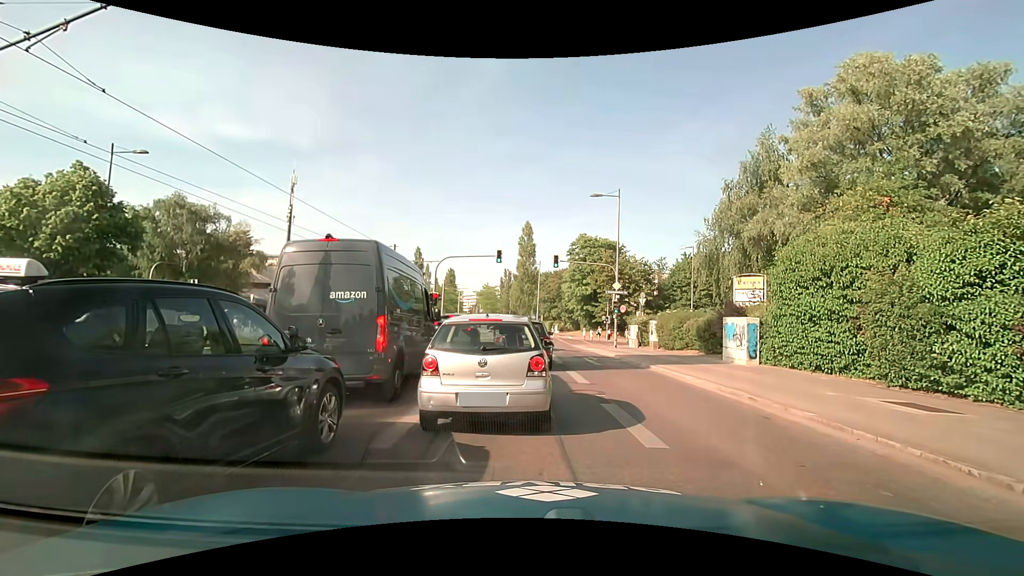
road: secondary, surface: asphalt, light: Day
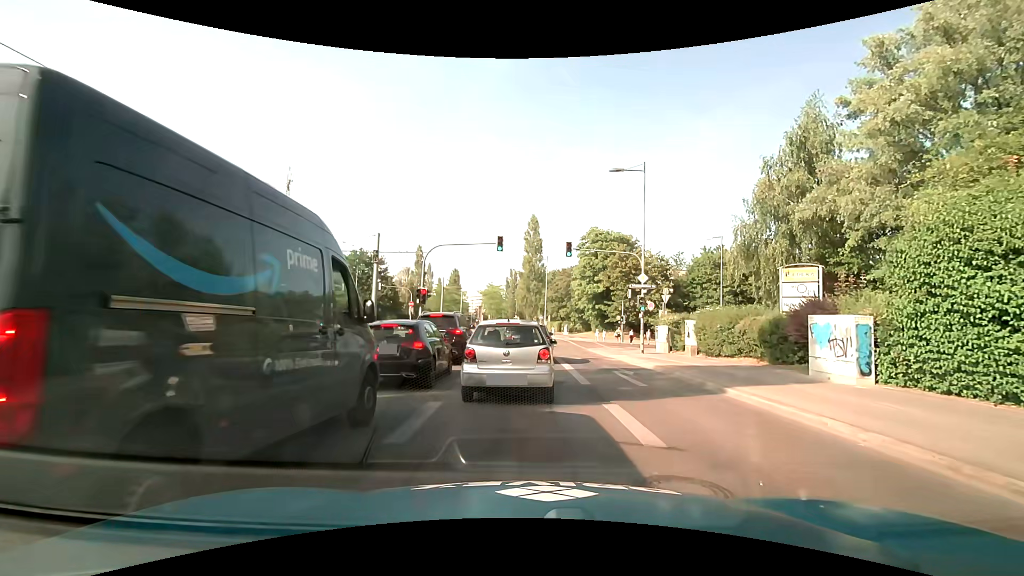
(+0.1, +6.2) m; 0°
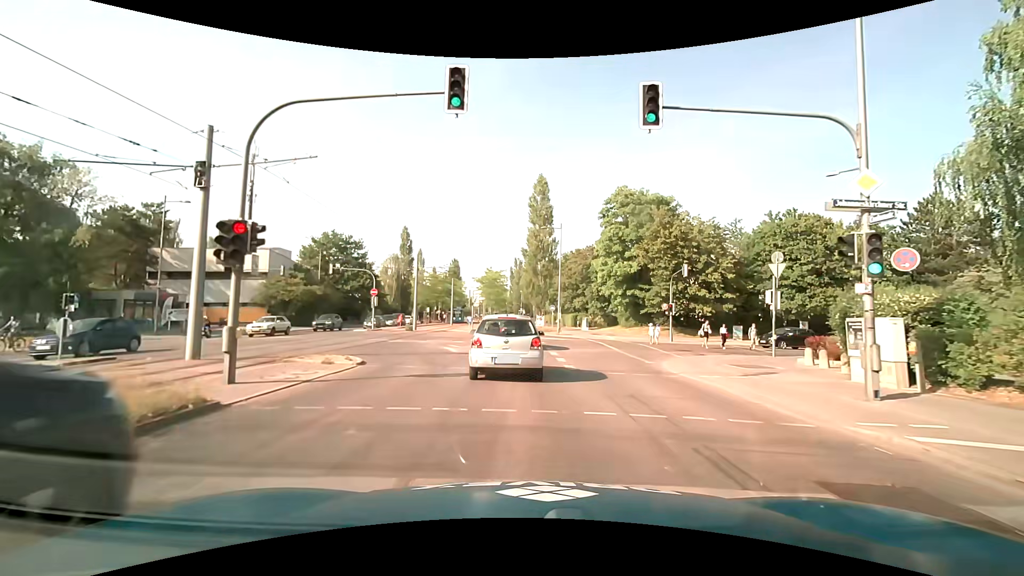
(+0.1, +18.3) m; 0°
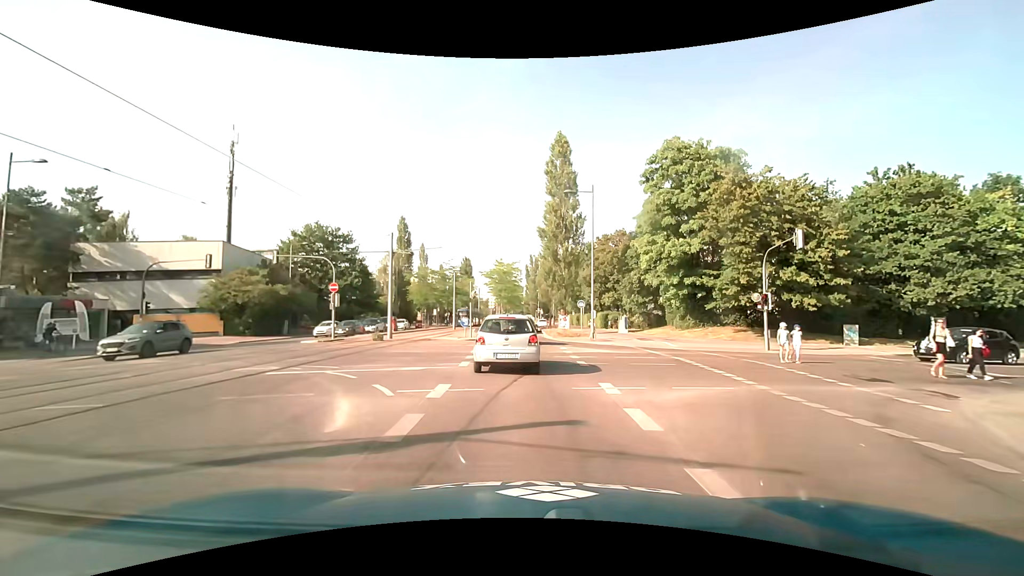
(-0.3, +13.7) m; -2°
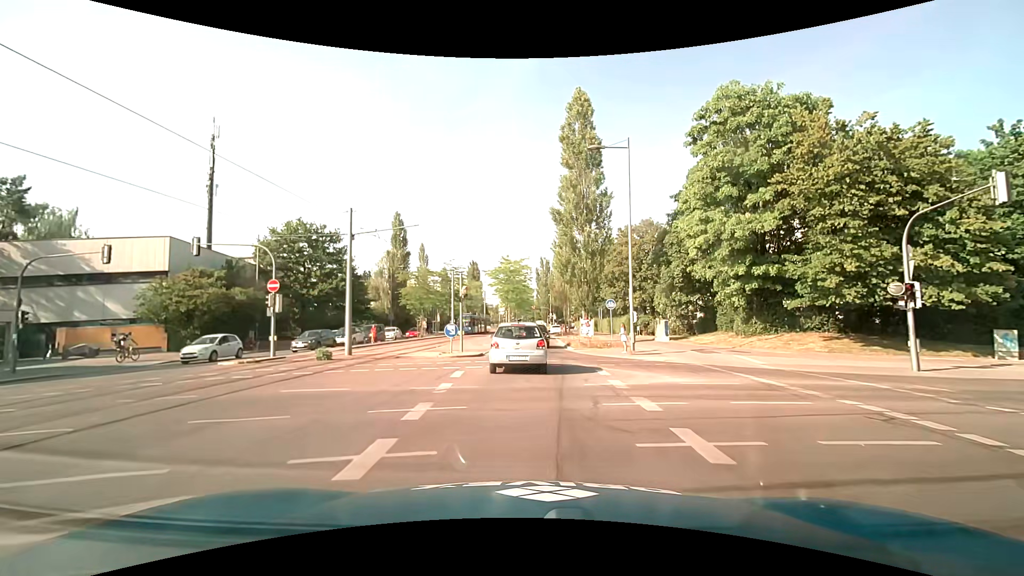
(-0.1, +9.6) m; -1°
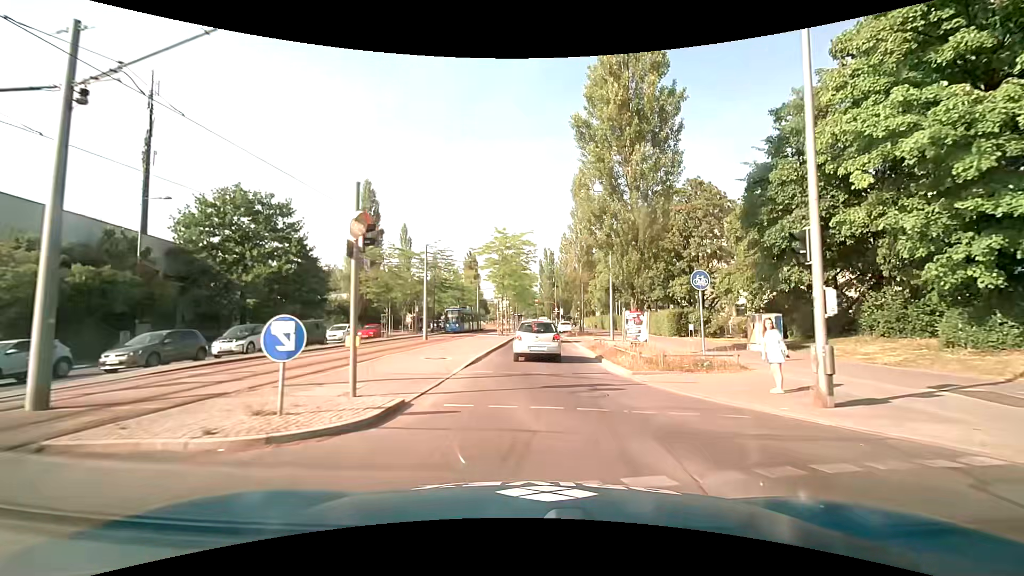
(-0.1, +15.2) m; 0°
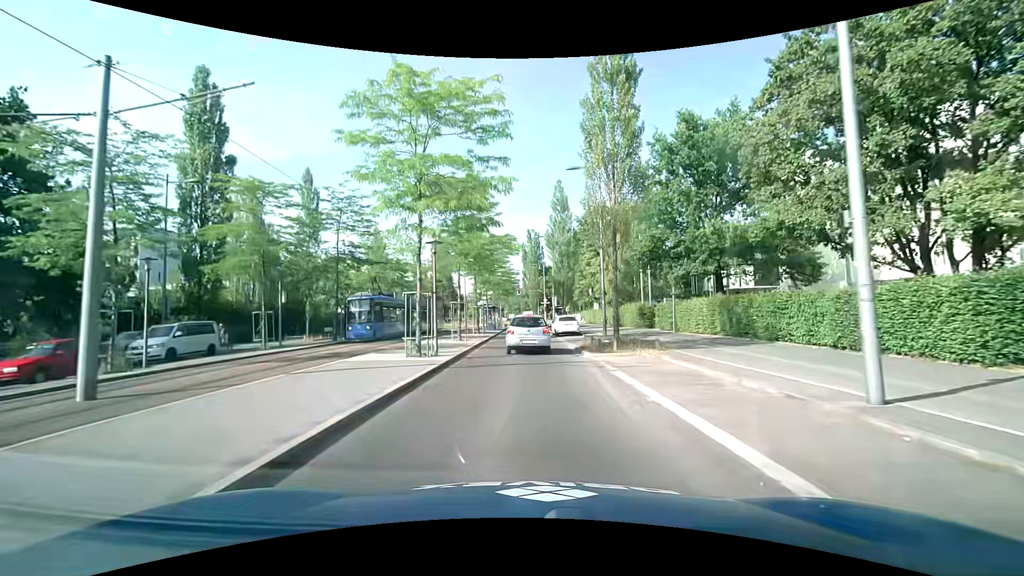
(+0.3, +27.2) m; +1°
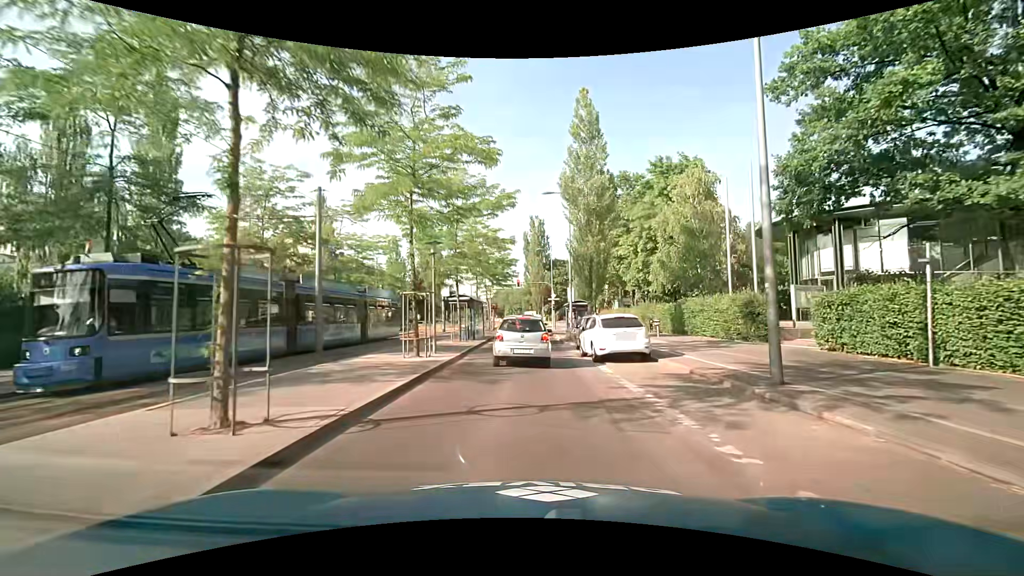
(-0.1, +20.0) m; -1°
(0, +10) (0, +20) (0, +30) (0, +40) (0, +50) (0, +60) (0, +70) (-1, +80) (-1, +90) (-2, +100) m
